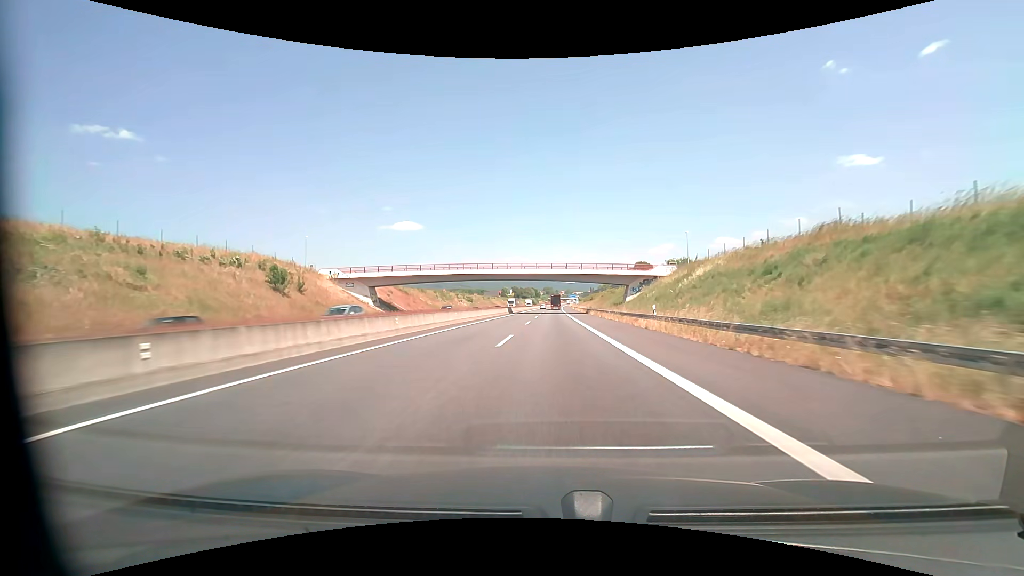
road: motorway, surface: asphalt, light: Day
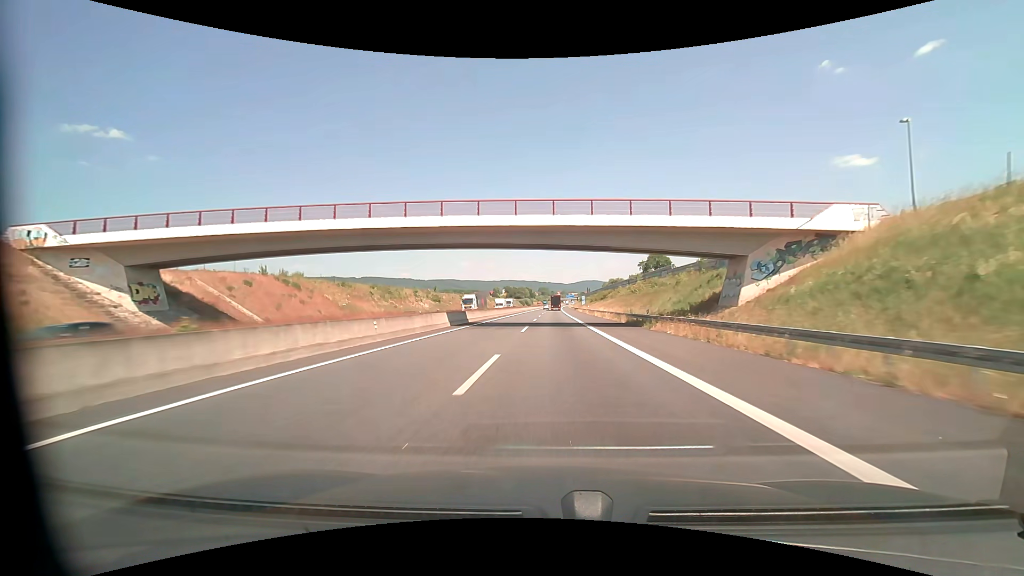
(+0.2, +45.2) m; +1°
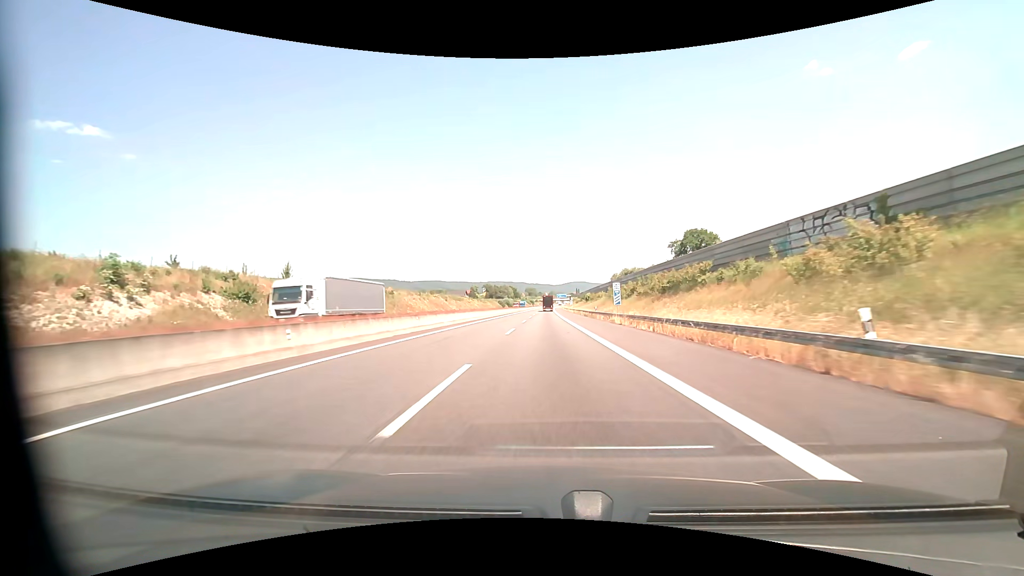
(+0.9, +75.1) m; +1°
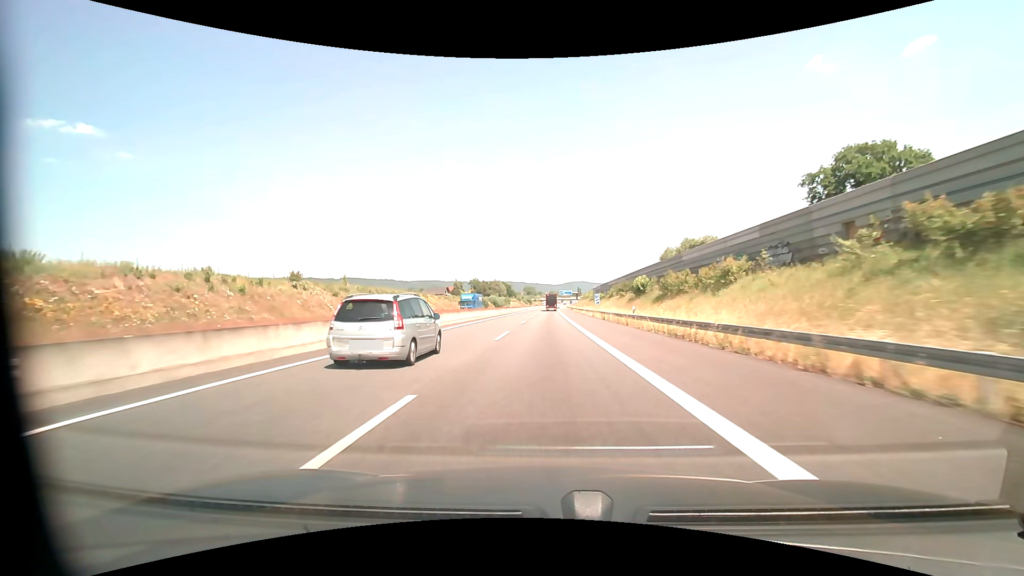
(+0.1, +76.7) m; 0°
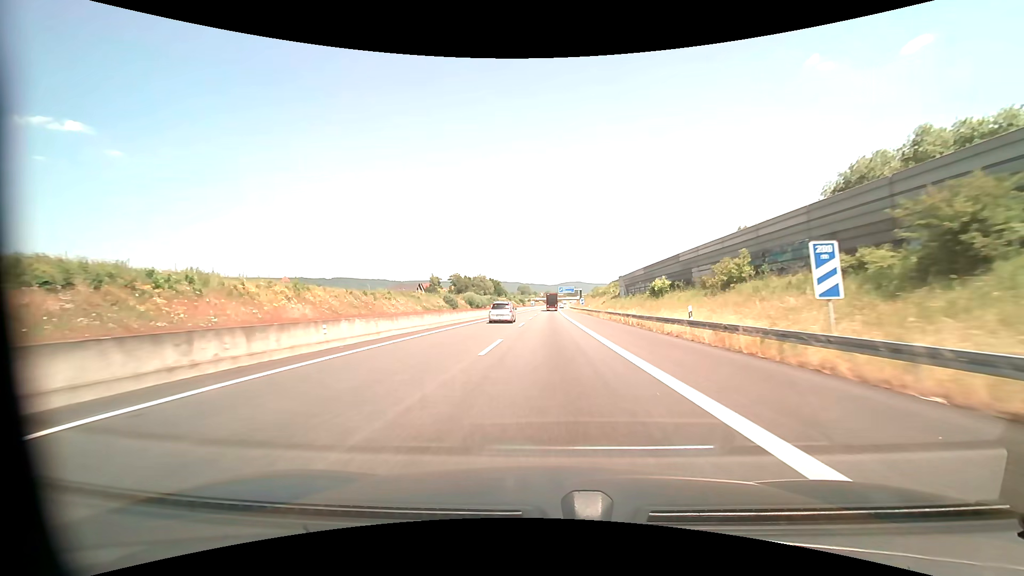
(+0.1, +60.6) m; +1°
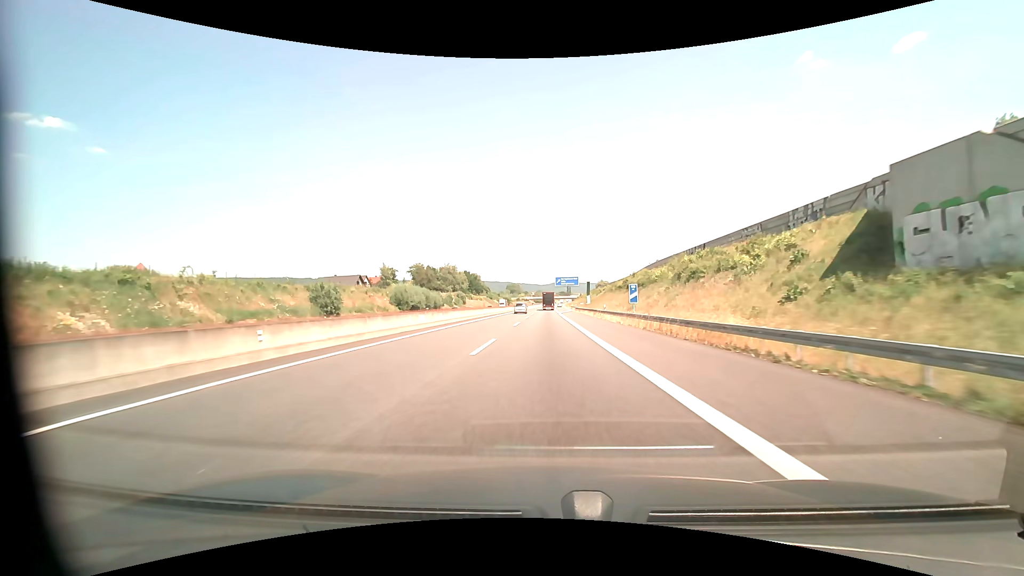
(+0.5, +72.7) m; +1°
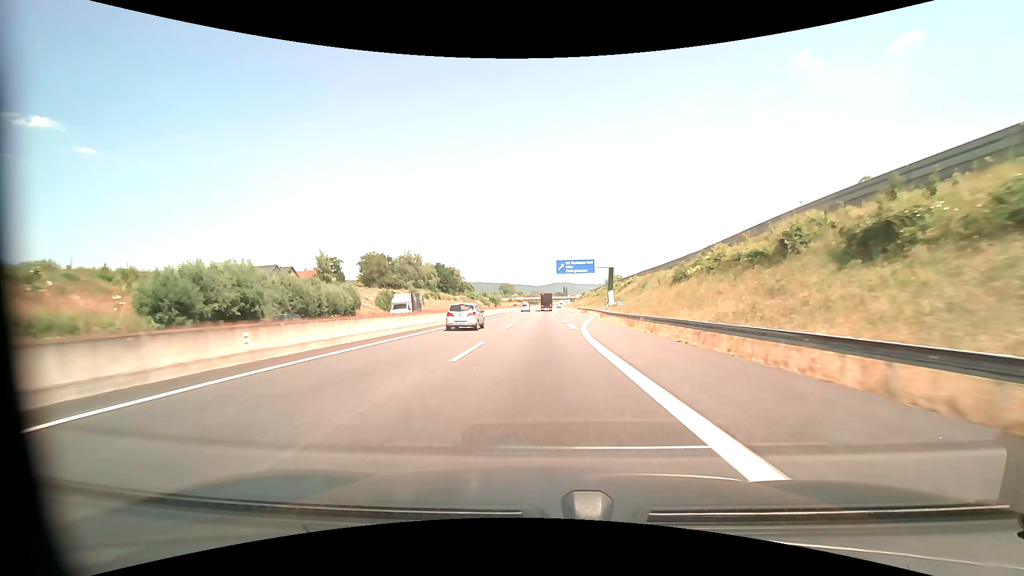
(+0.2, +55.8) m; 0°
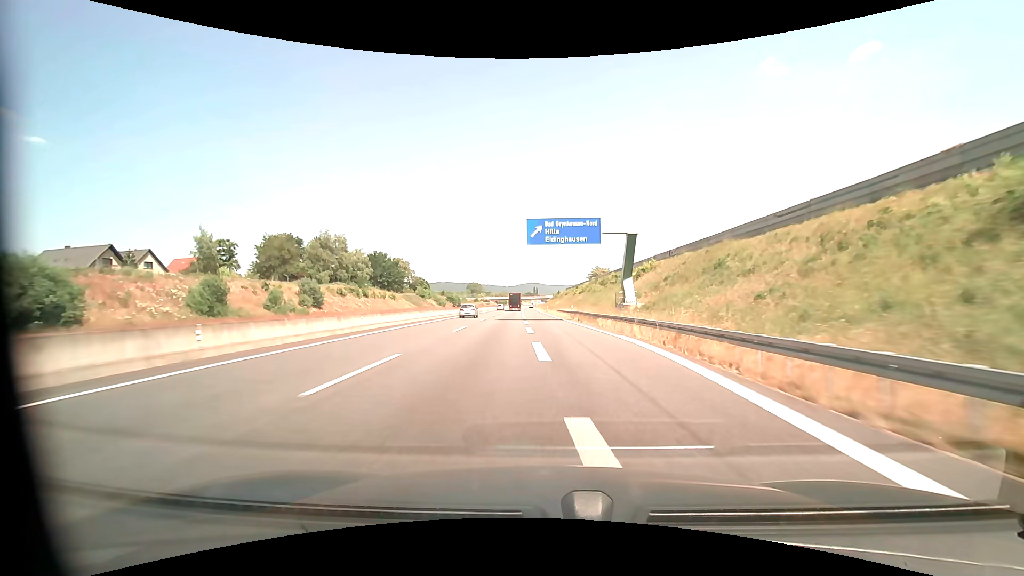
(+0.8, +40.7) m; +3°
(0, +10) (0, +20) (0, +30) (0, +40) (0, +50) (0, +60) (-1, +70) (-1, +80) (-2, +90) (-2, +100) m
